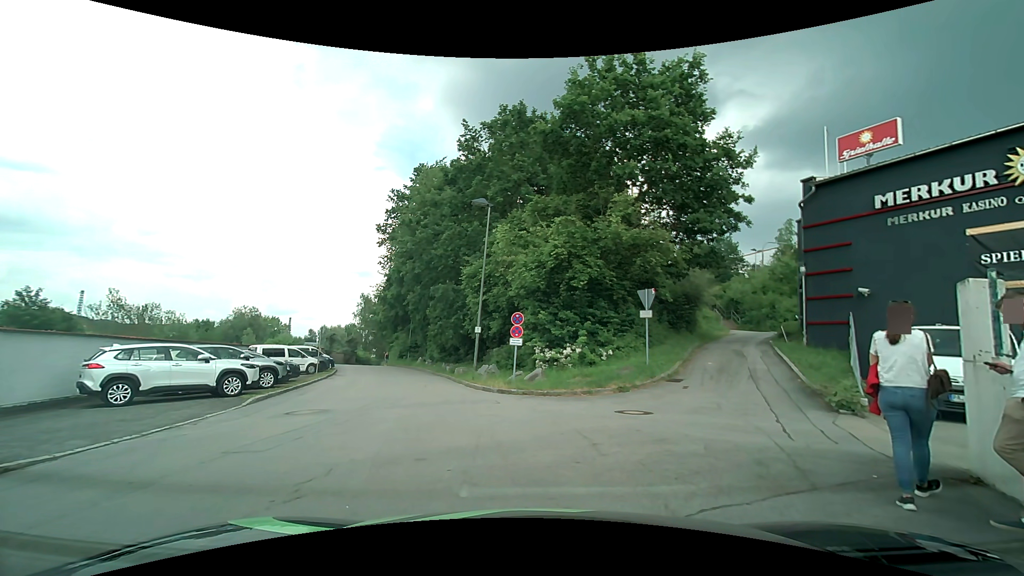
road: service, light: Day
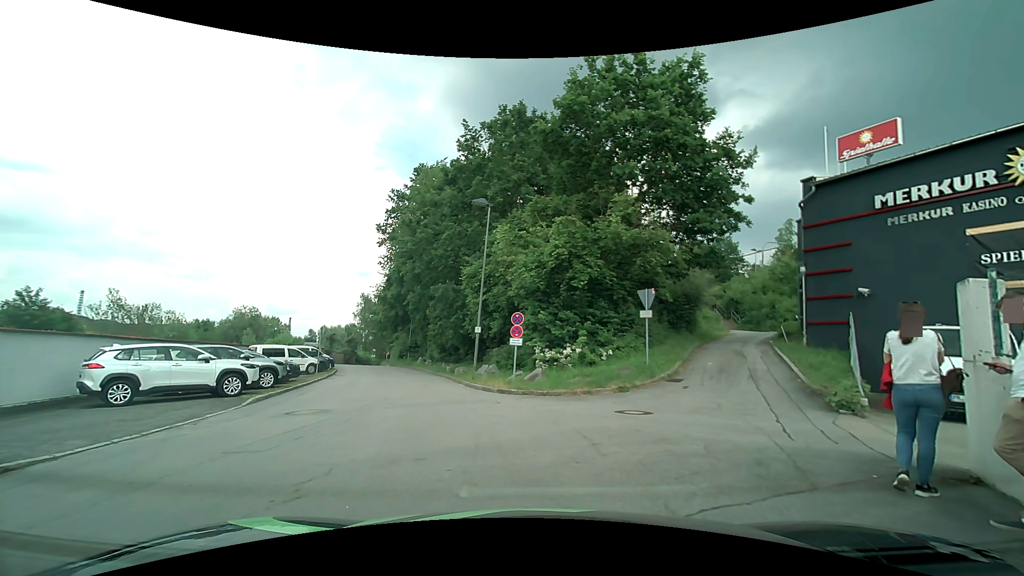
(0.0, 0.0) m; 0°
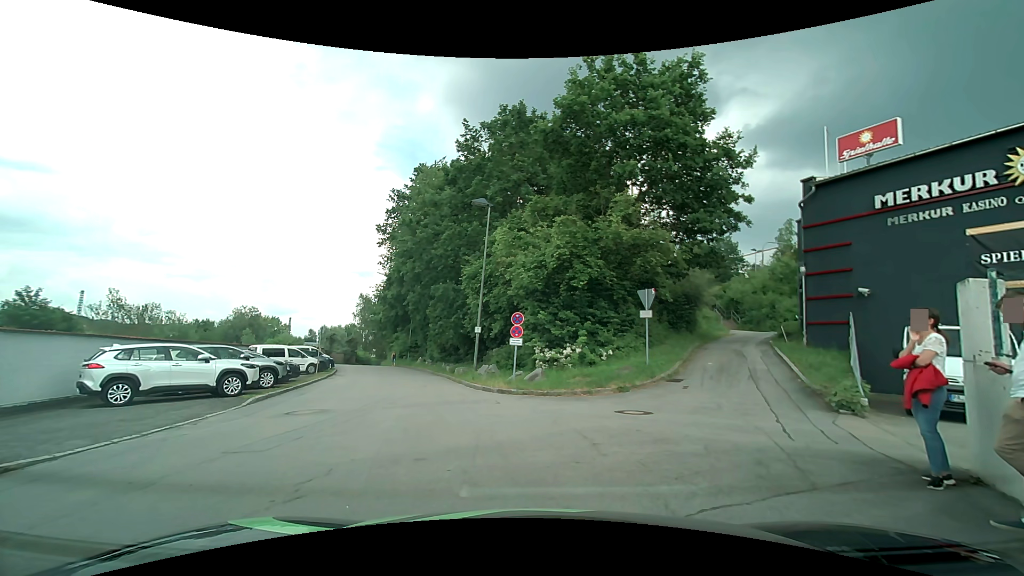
(0.0, 0.0) m; 0°
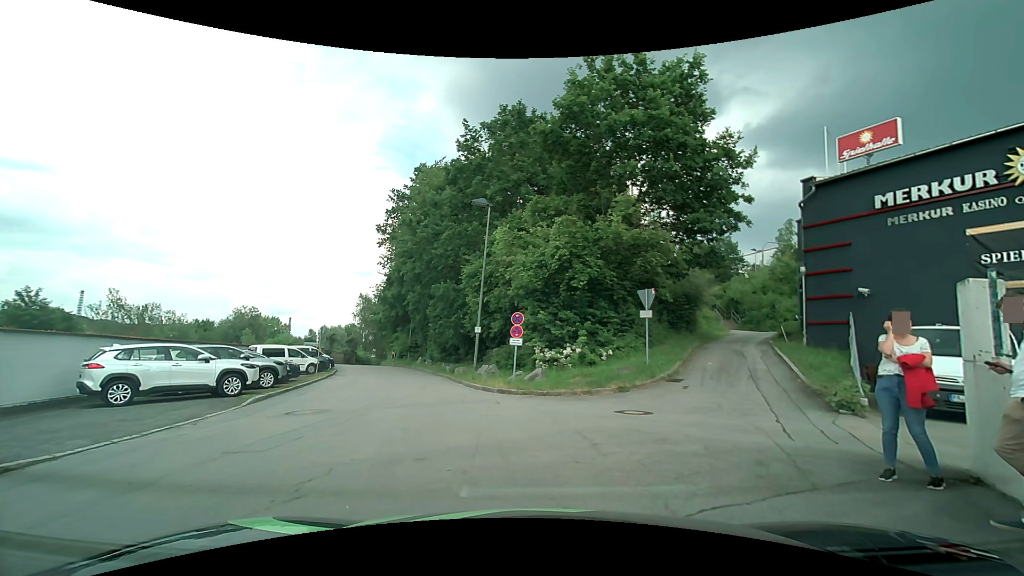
(0.0, 0.0) m; 0°
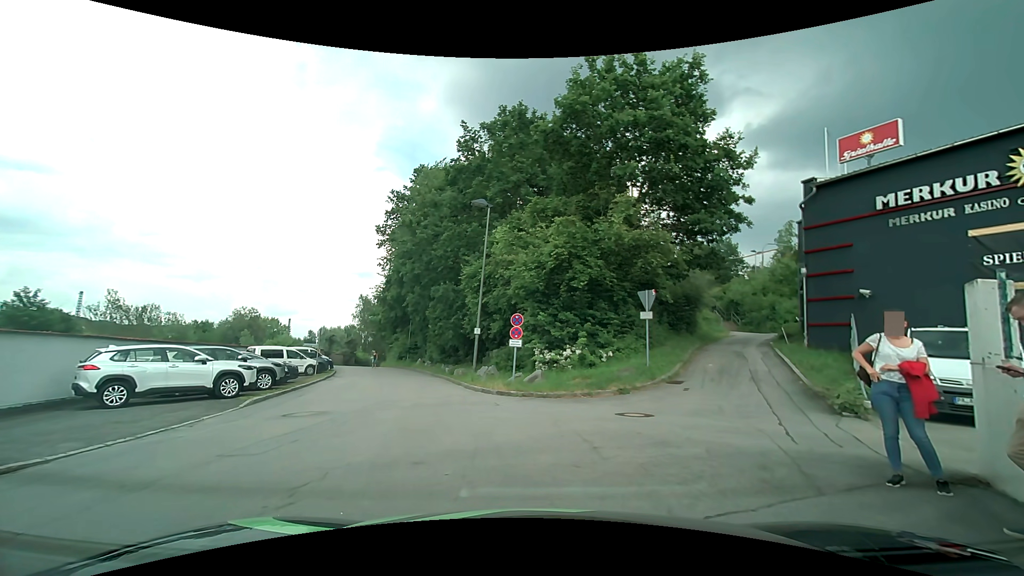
(0.0, +0.1) m; 0°
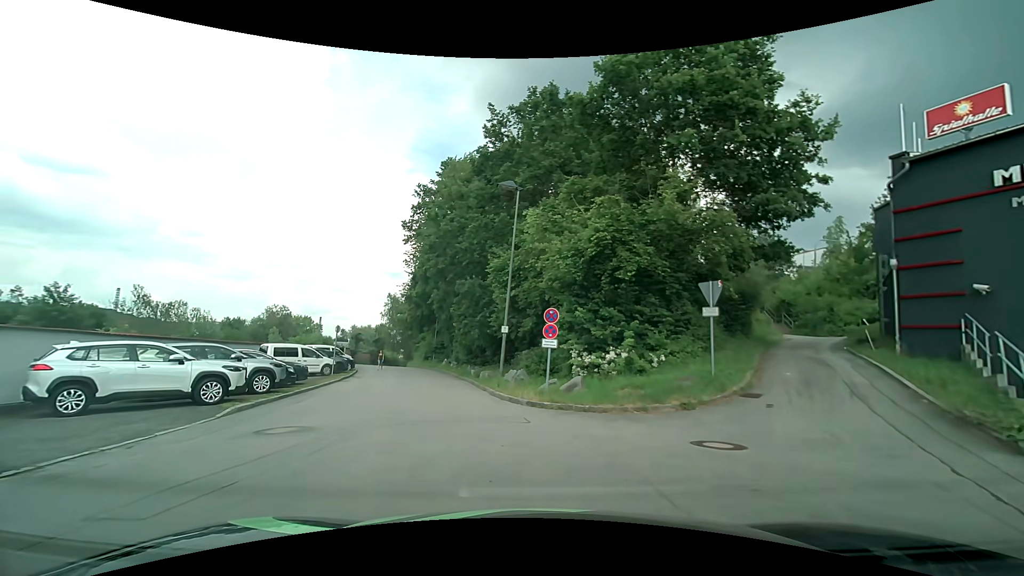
(0.0, +2.8) m; -4°
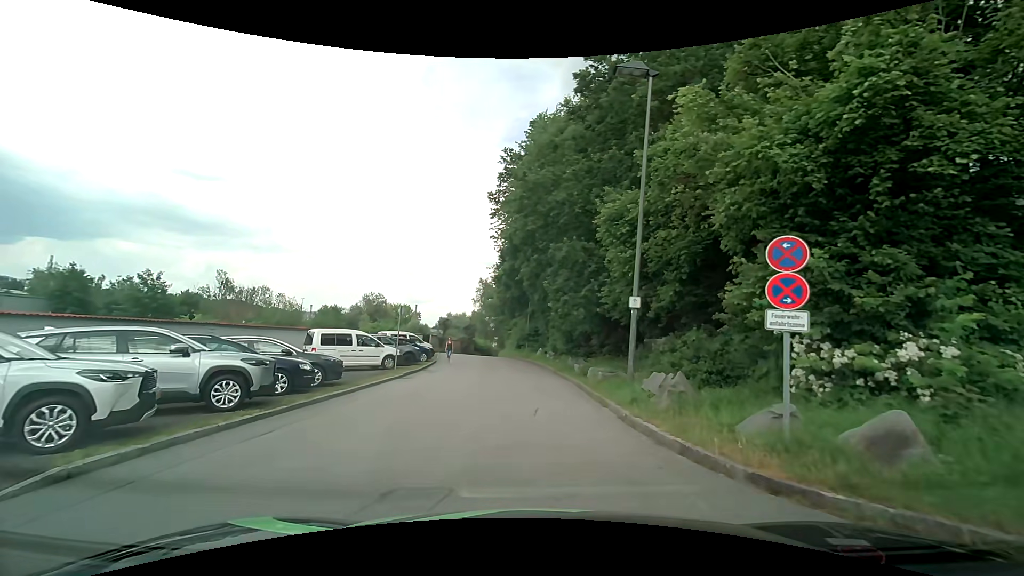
(-0.5, +7.8) m; -8°
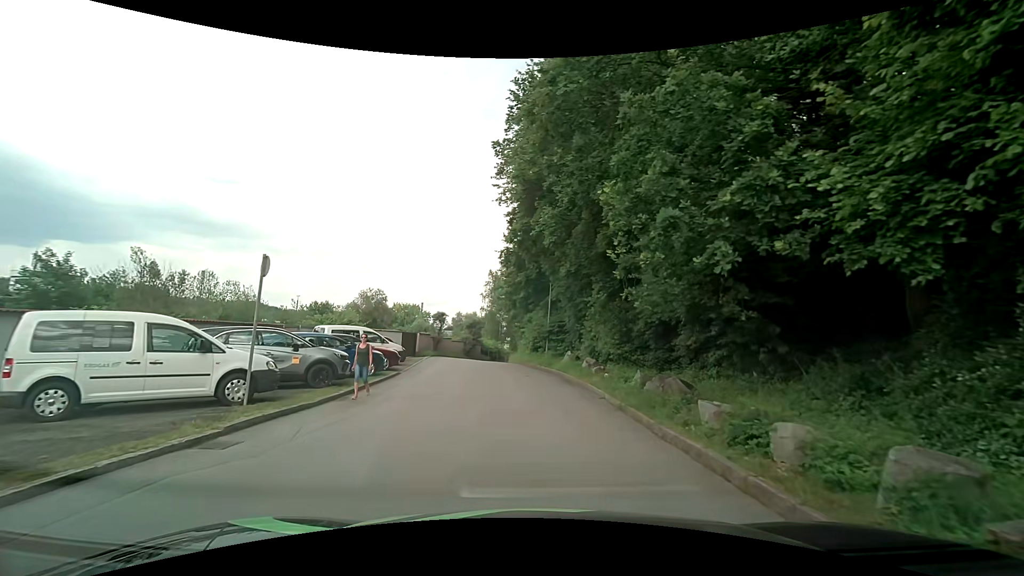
(-0.6, +13.2) m; -2°
(0, +10) (-1, +20) (-2, +30) (-4, +40) (-5, +50) (-4, +60) (-2, +69) (+1, +79) (+3, +89) (+6, +99) m
